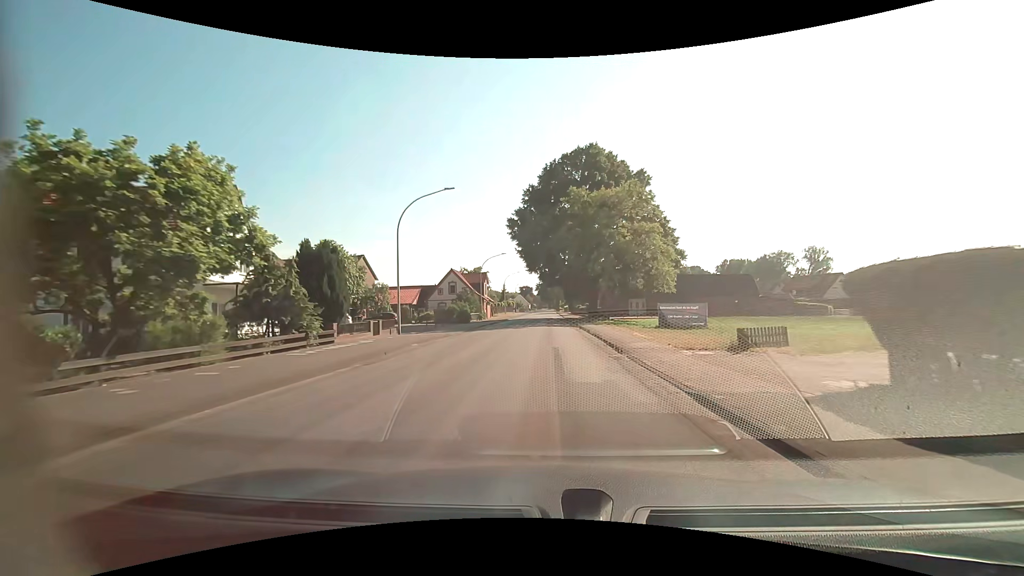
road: secondary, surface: asphalt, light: Day
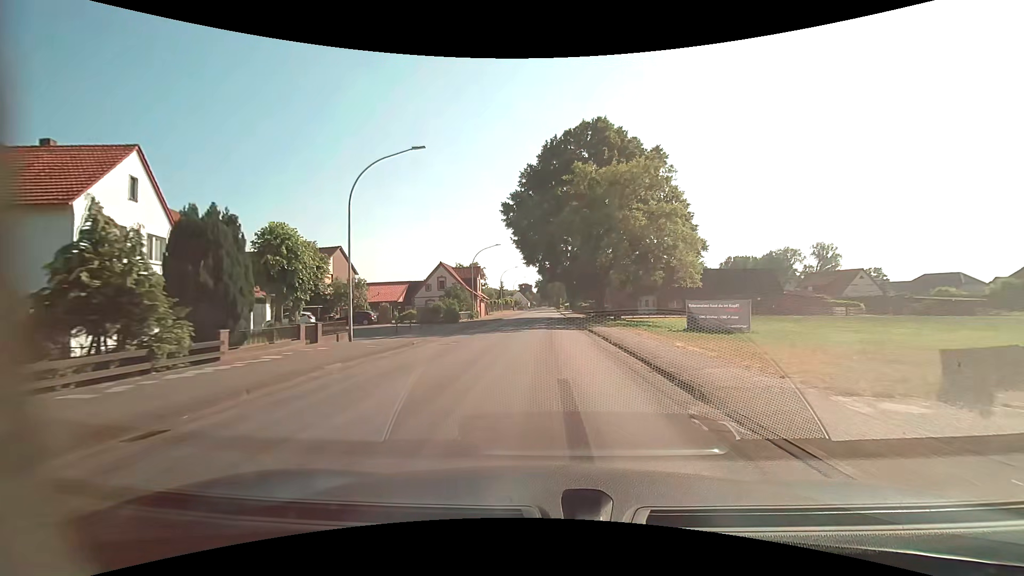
(0.0, +7.7) m; 0°
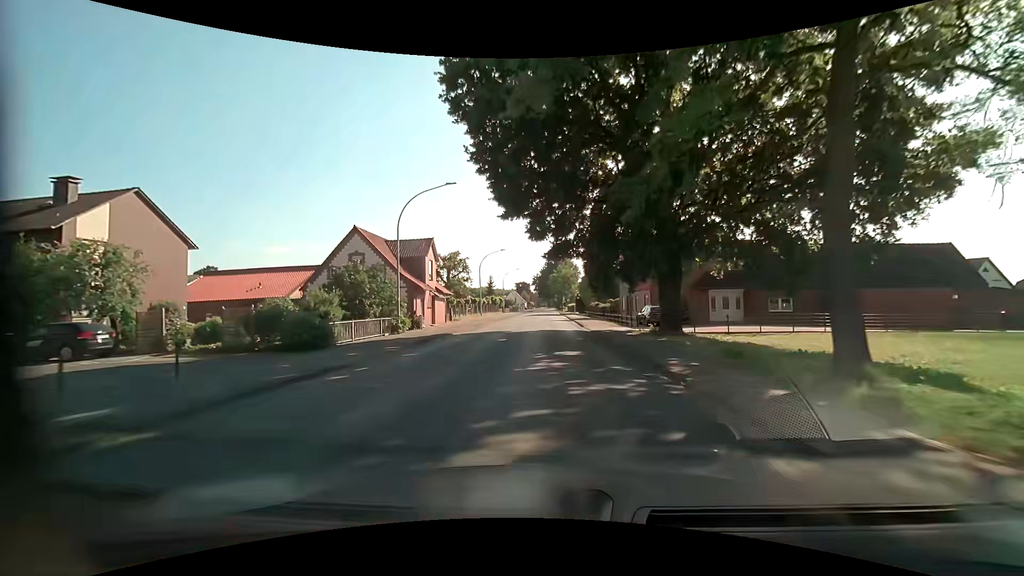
(+0.1, +31.0) m; 0°
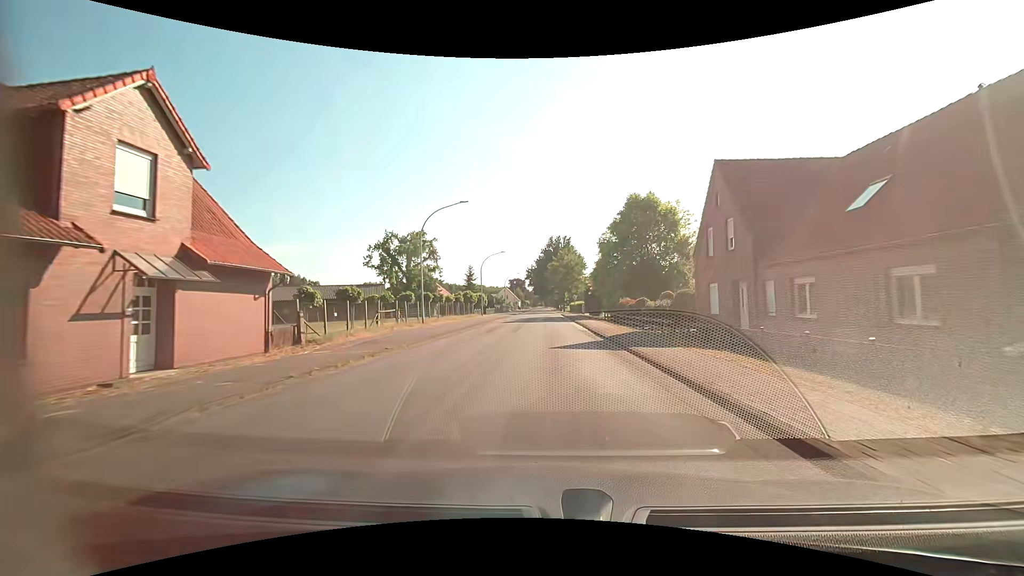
(+0.1, +31.1) m; +1°
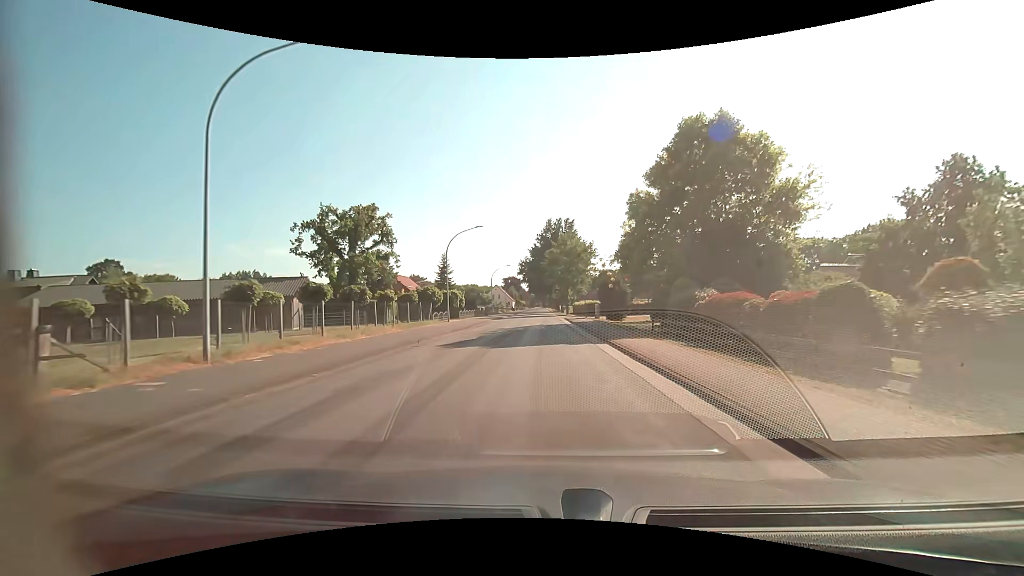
(-0.3, +23.4) m; -1°
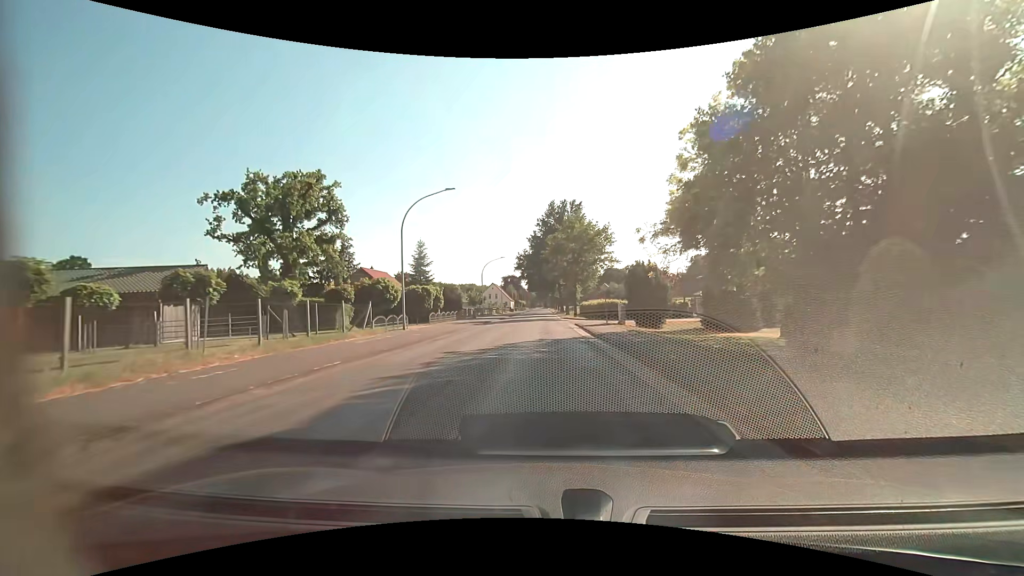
(0.0, +15.6) m; 0°
